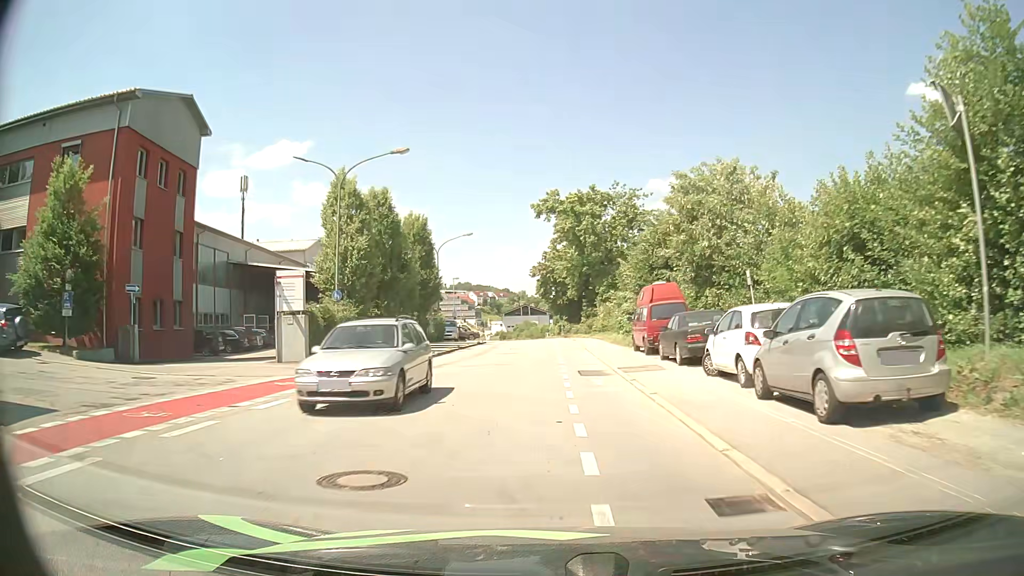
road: residential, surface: asphalt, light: Day
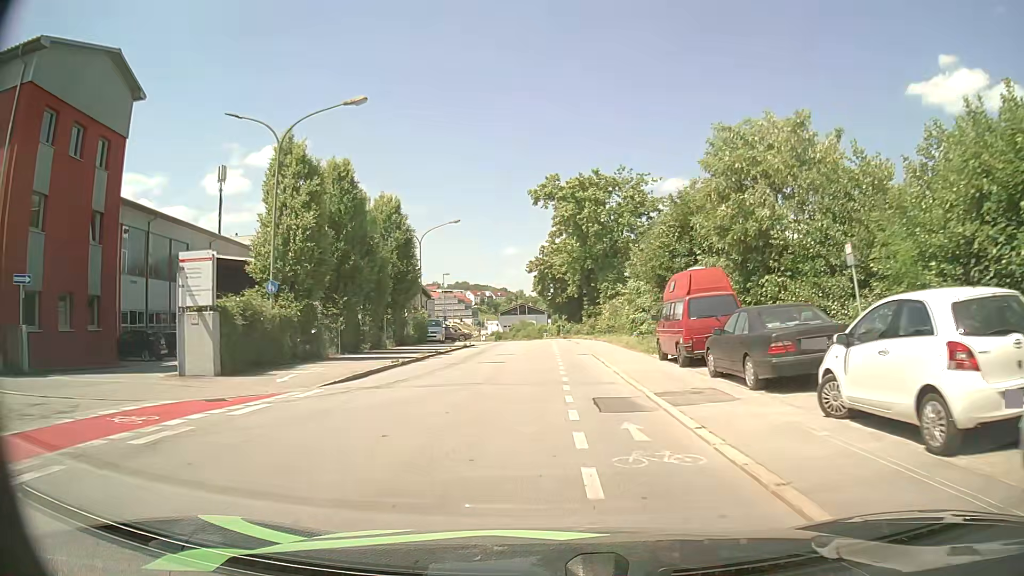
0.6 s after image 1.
(0.0, +6.9) m; 0°
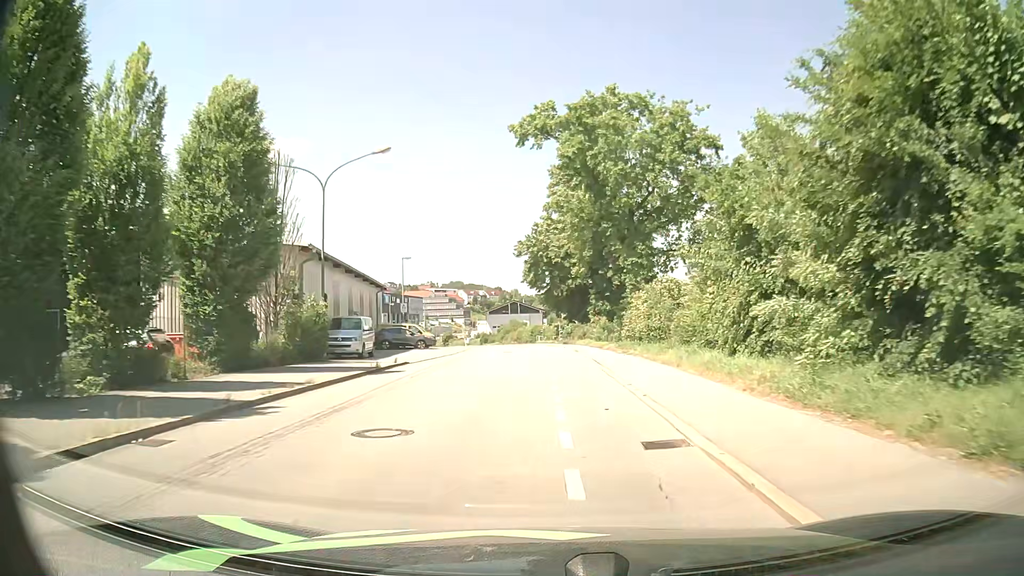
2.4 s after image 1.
(+0.1, +20.6) m; 0°
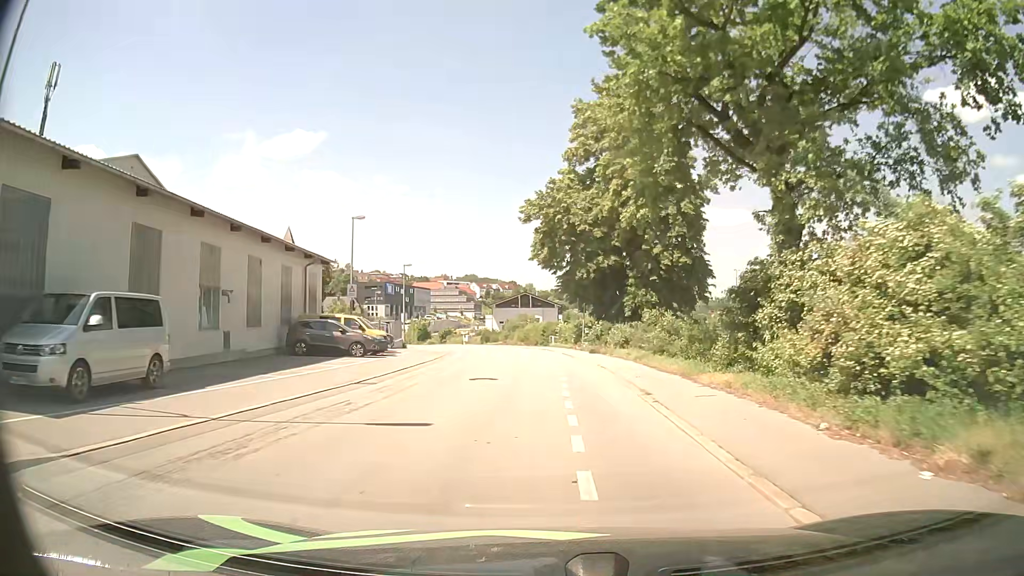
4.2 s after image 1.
(-0.3, +20.2) m; -1°
